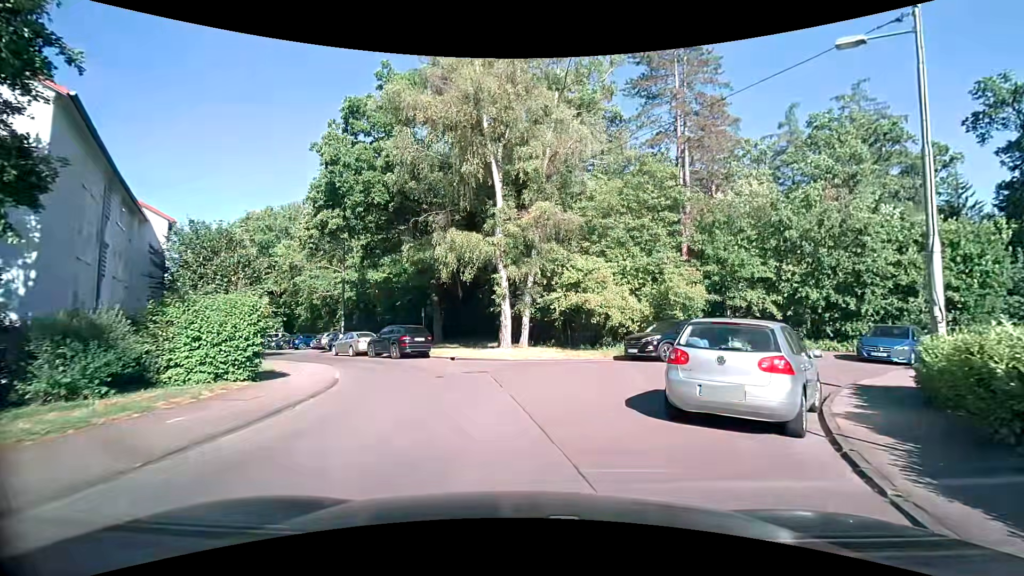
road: residential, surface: asphalt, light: Day
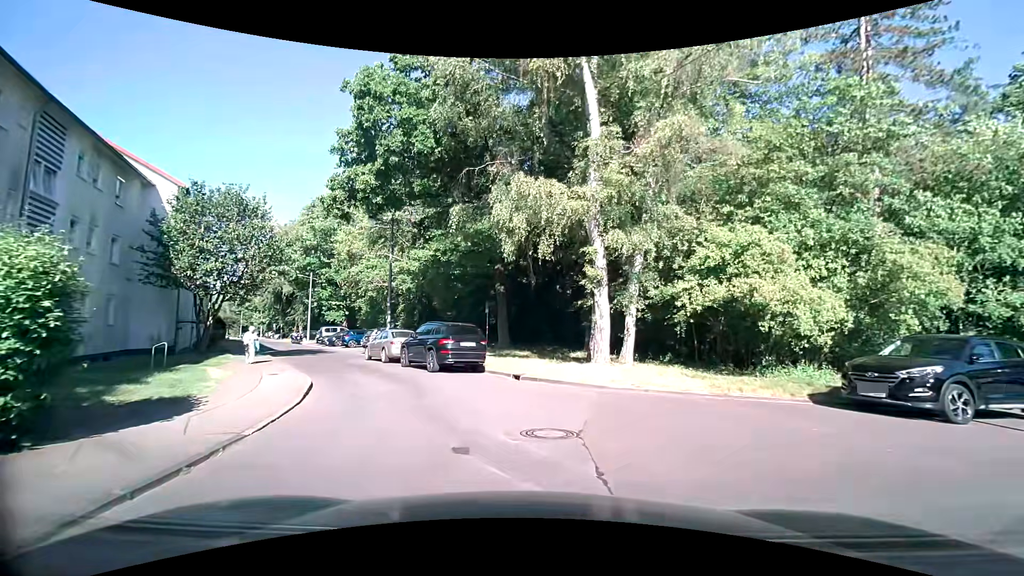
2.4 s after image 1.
(-0.5, +8.8) m; -10°
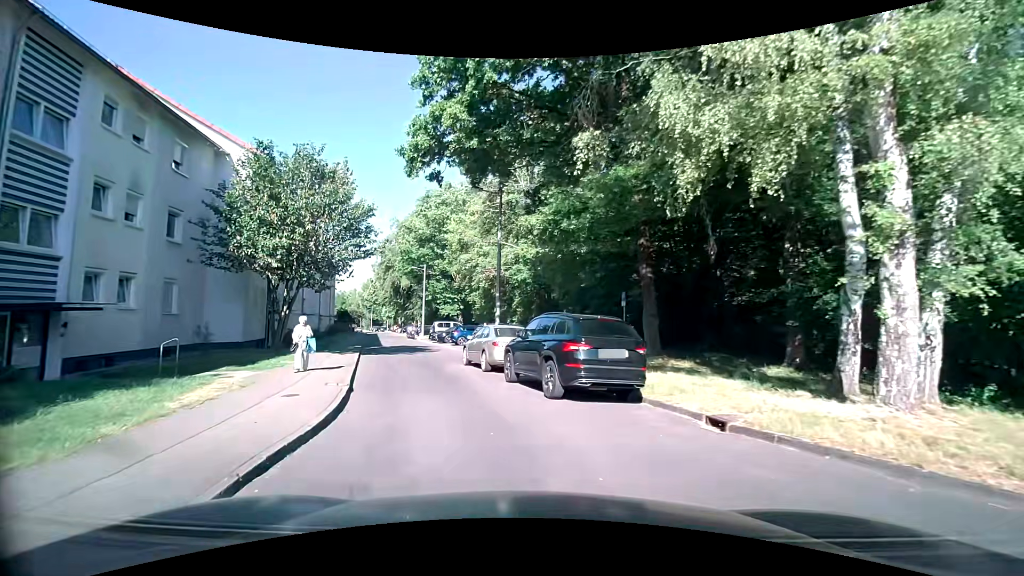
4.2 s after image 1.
(-0.6, +7.0) m; -11°
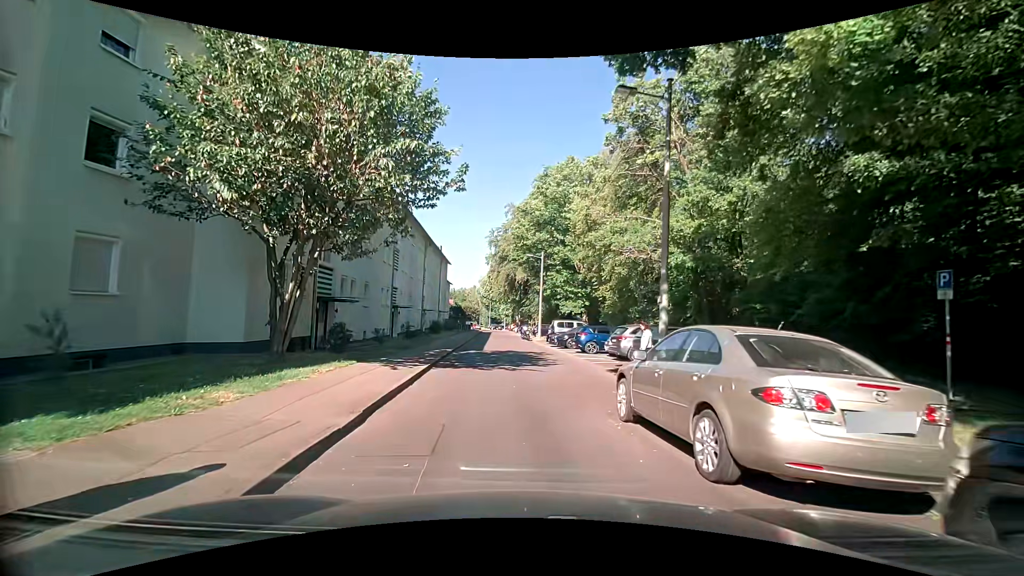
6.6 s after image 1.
(-1.5, +10.2) m; -17°
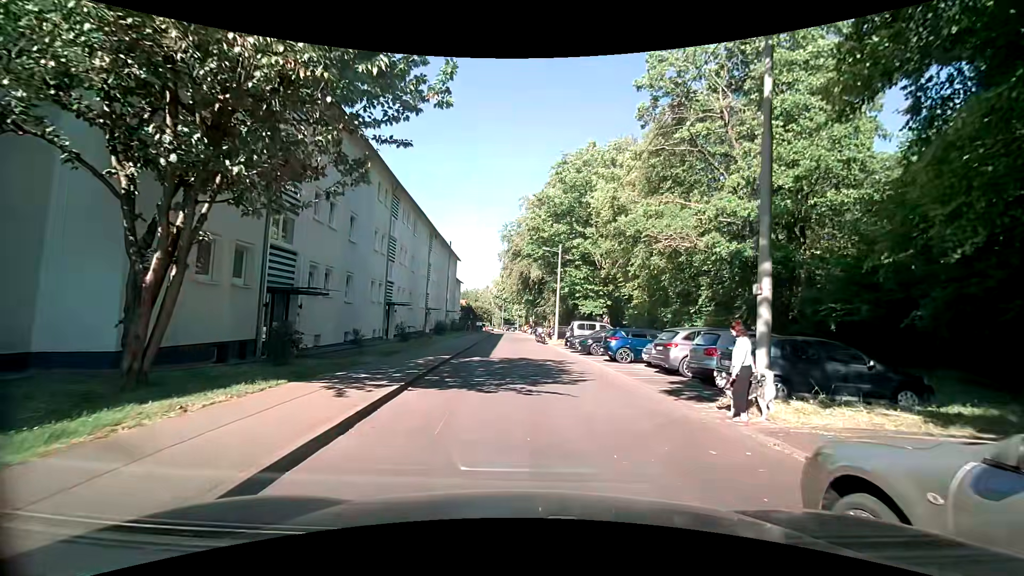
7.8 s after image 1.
(0.0, +4.8) m; -1°
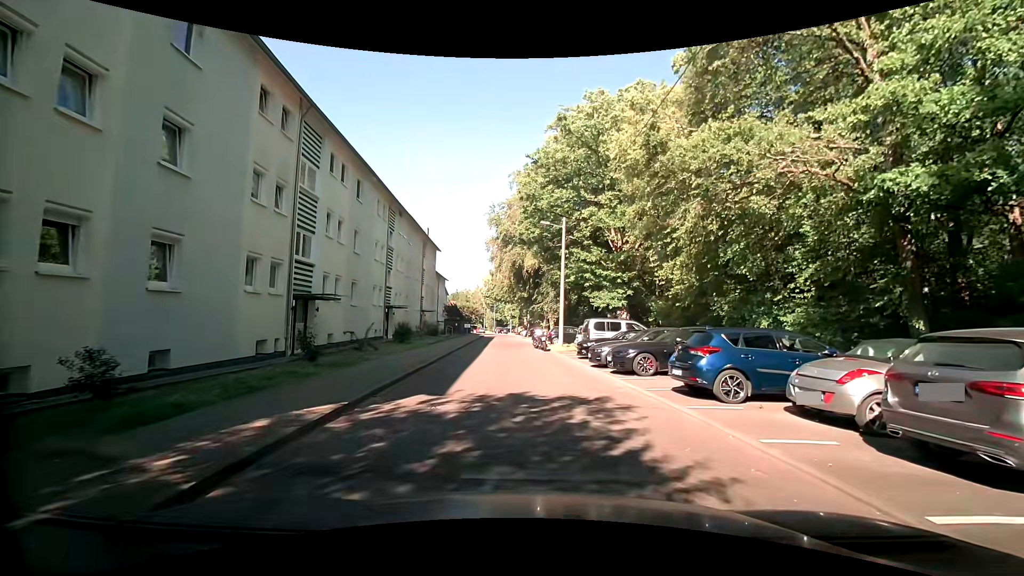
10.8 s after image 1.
(+0.1, +10.8) m; +2°
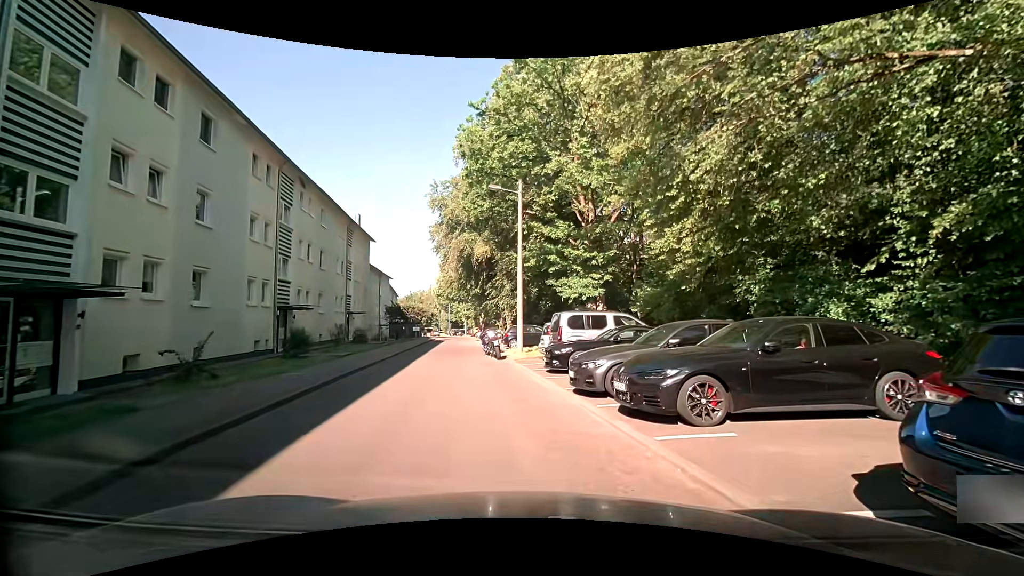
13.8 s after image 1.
(+0.5, +8.1) m; +4°
